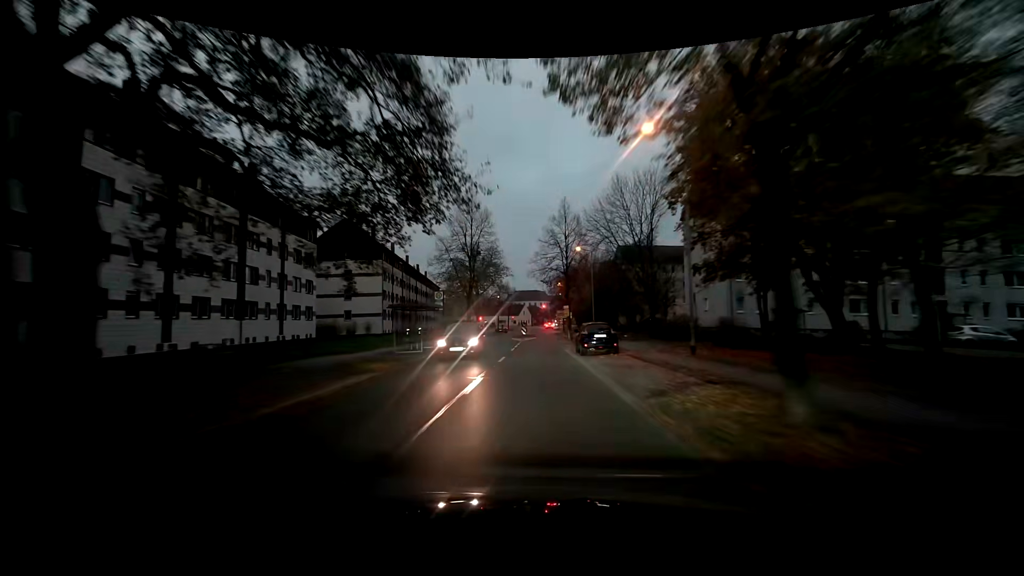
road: residential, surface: asphalt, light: Dusk
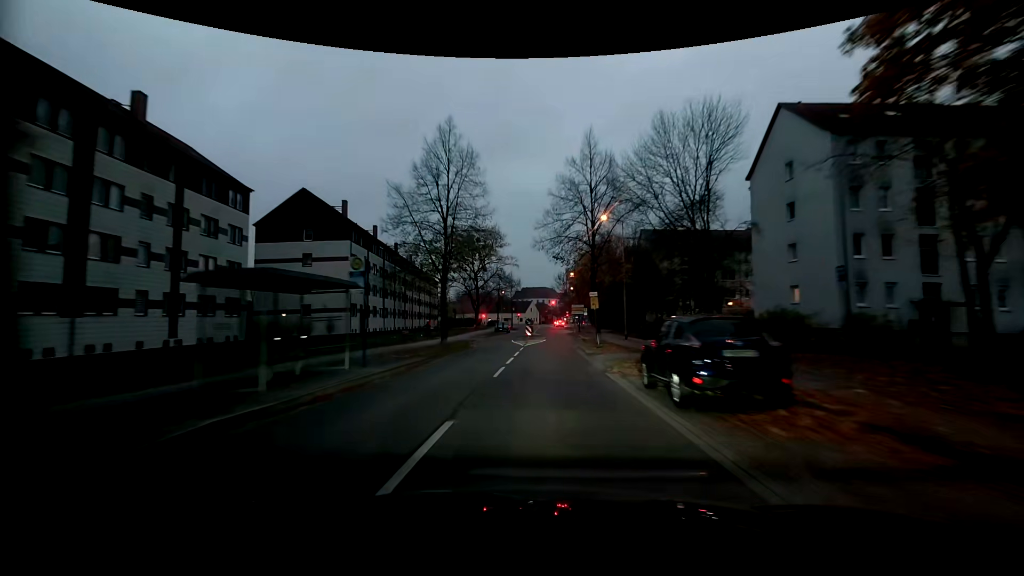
(-0.1, +15.4) m; -1°
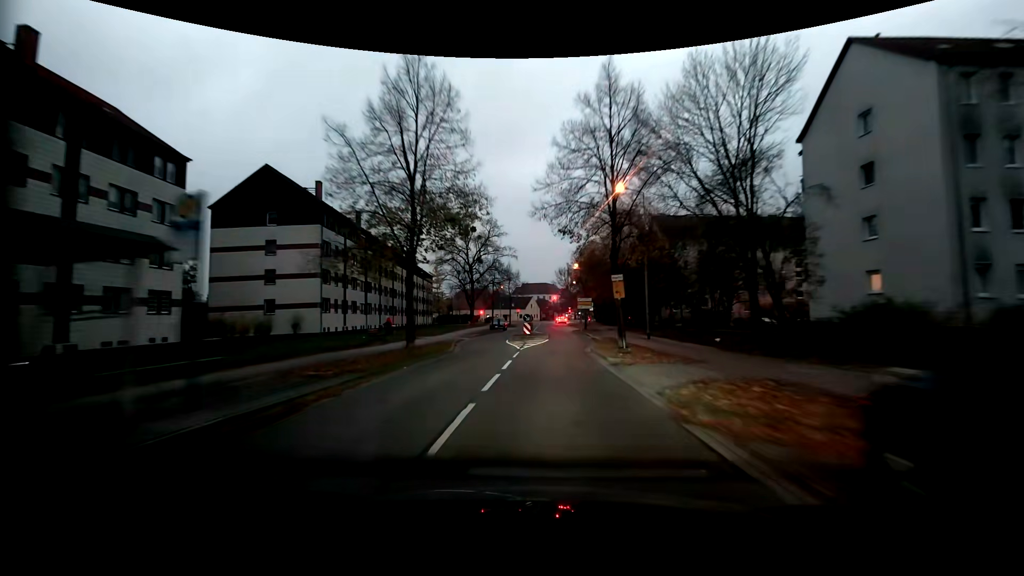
(+0.1, +7.7) m; 0°
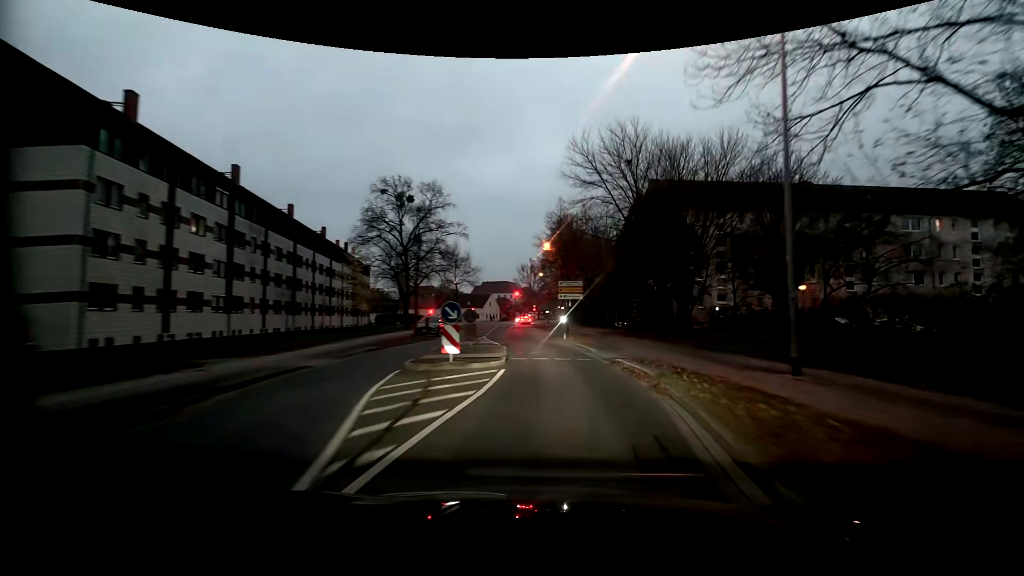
(+0.6, +21.1) m; +6°
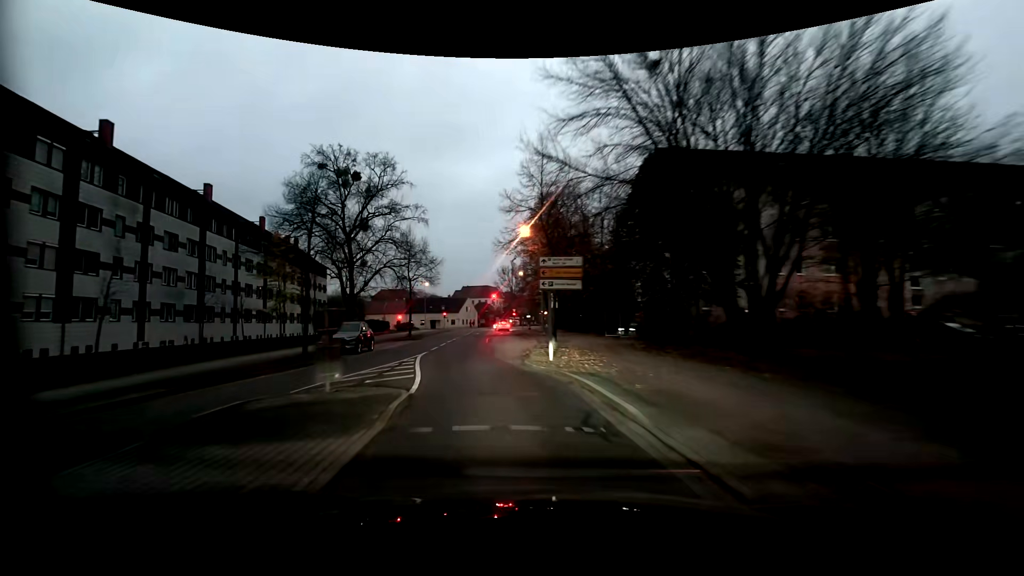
(+0.3, +12.5) m; +1°
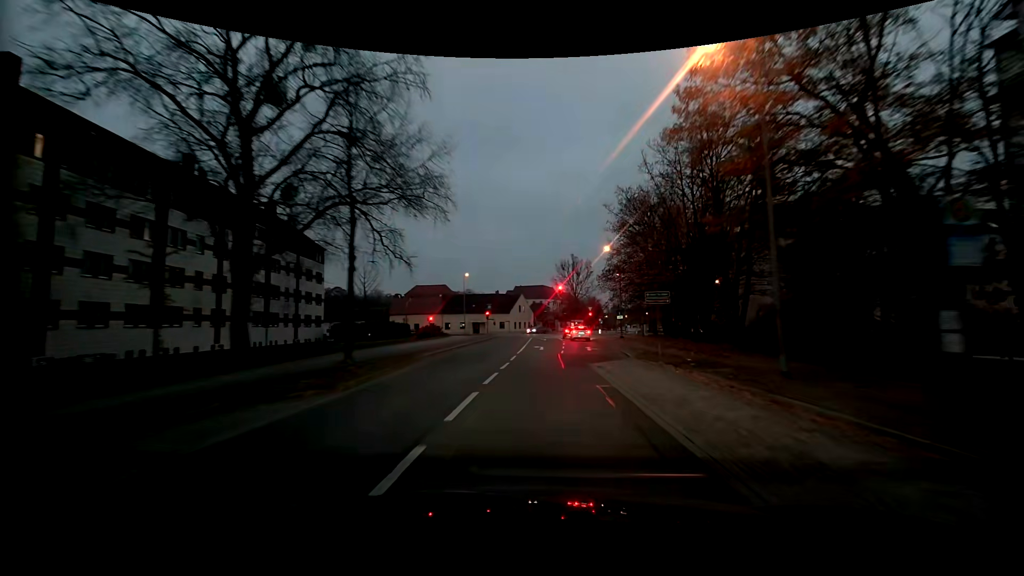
(-4.1, +30.6) m; -6°
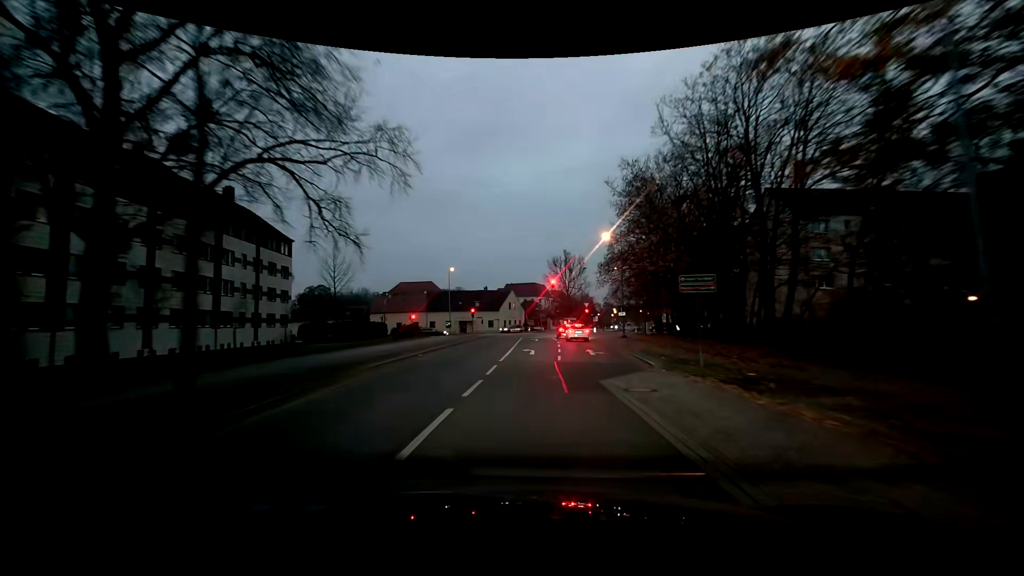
(+0.1, +6.5) m; +2°
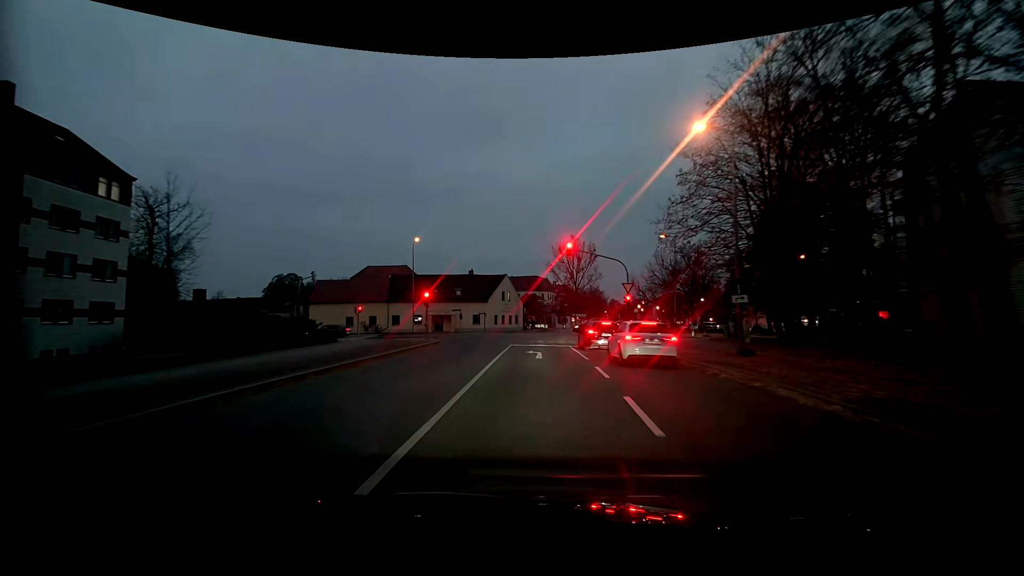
(-0.7, +25.2) m; -2°
